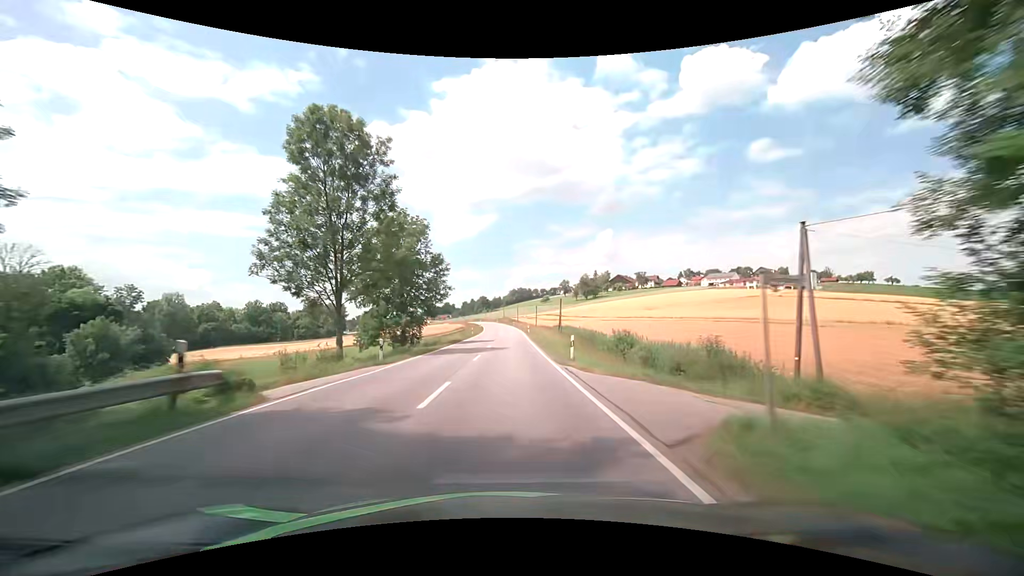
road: secondary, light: Day
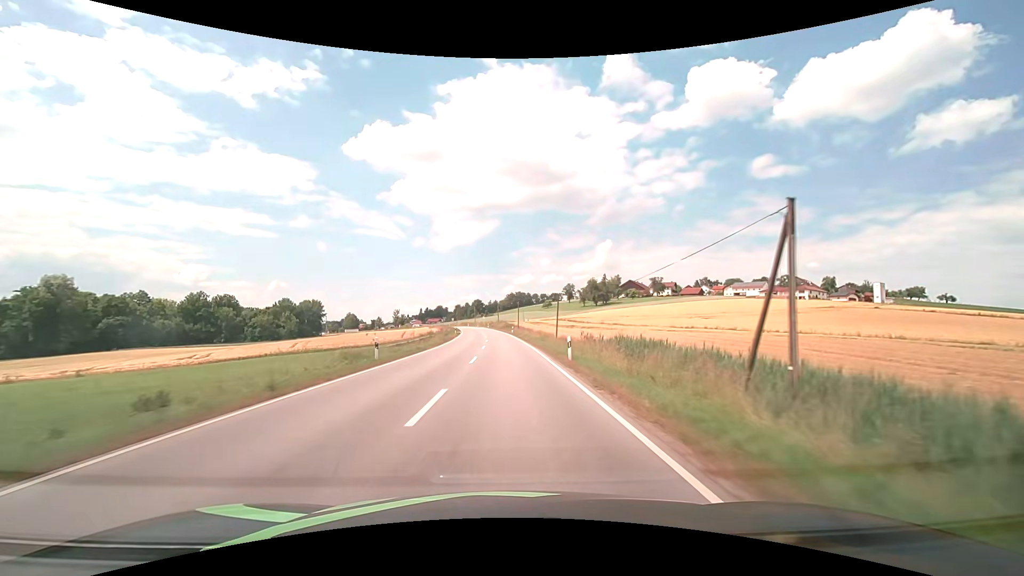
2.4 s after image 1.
(+0.7, +49.6) m; +1°
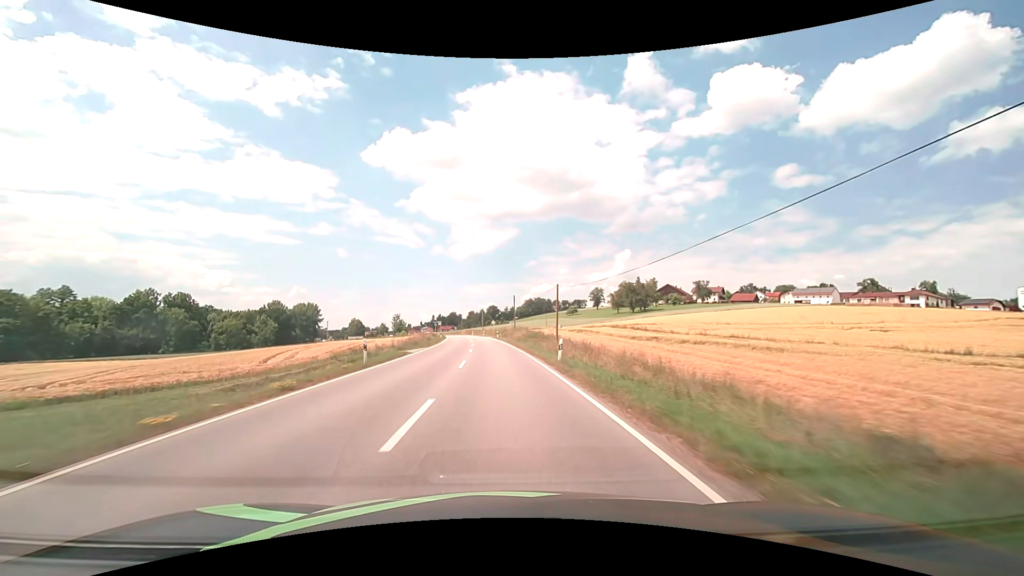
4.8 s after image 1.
(-0.6, +49.4) m; -2°
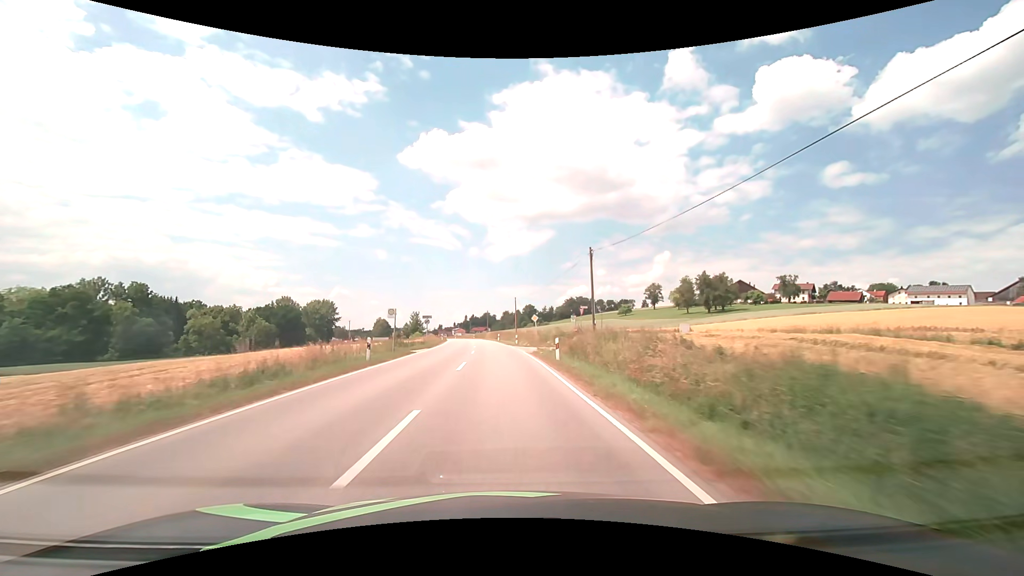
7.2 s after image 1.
(-1.8, +49.4) m; -4°
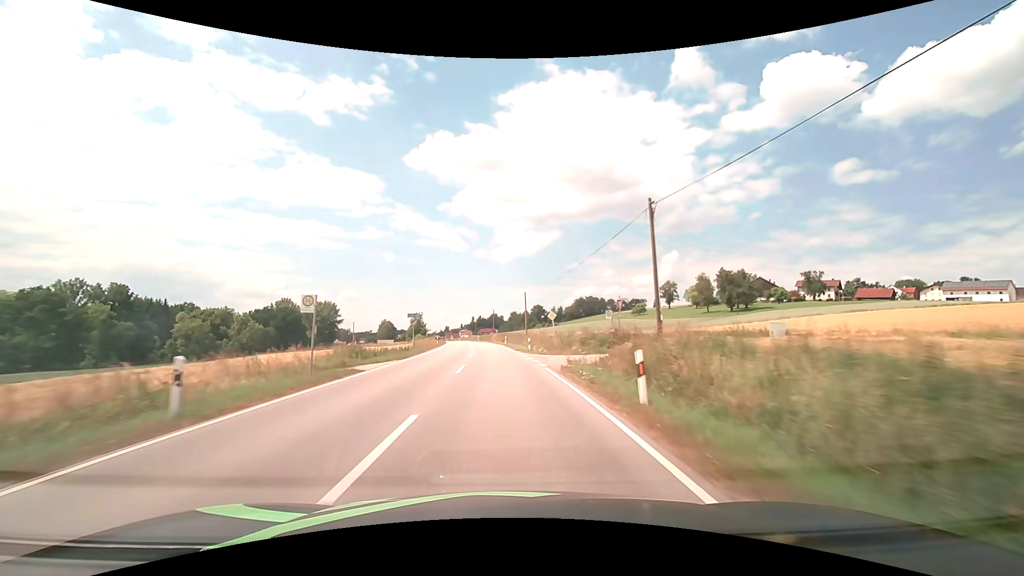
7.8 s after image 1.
(-0.1, +12.4) m; -1°
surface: asphalt
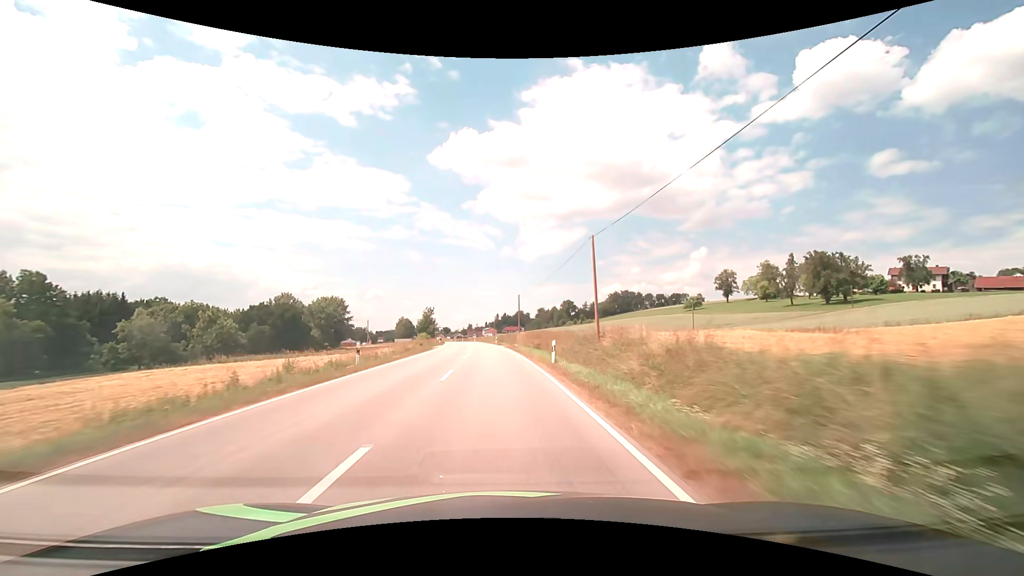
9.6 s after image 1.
(-0.9, +38.4) m; -3°
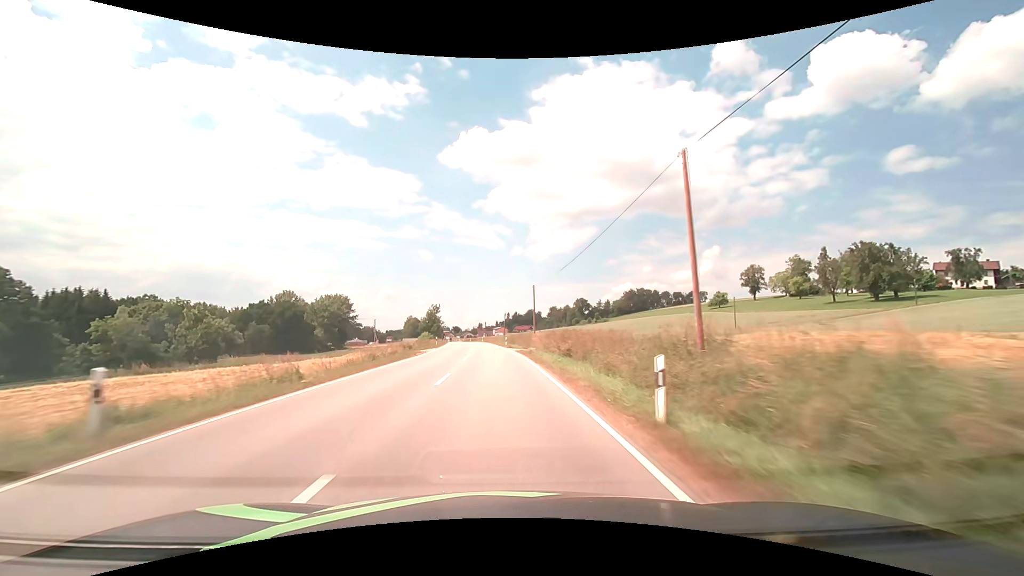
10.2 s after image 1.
(-0.1, +13.4) m; -1°
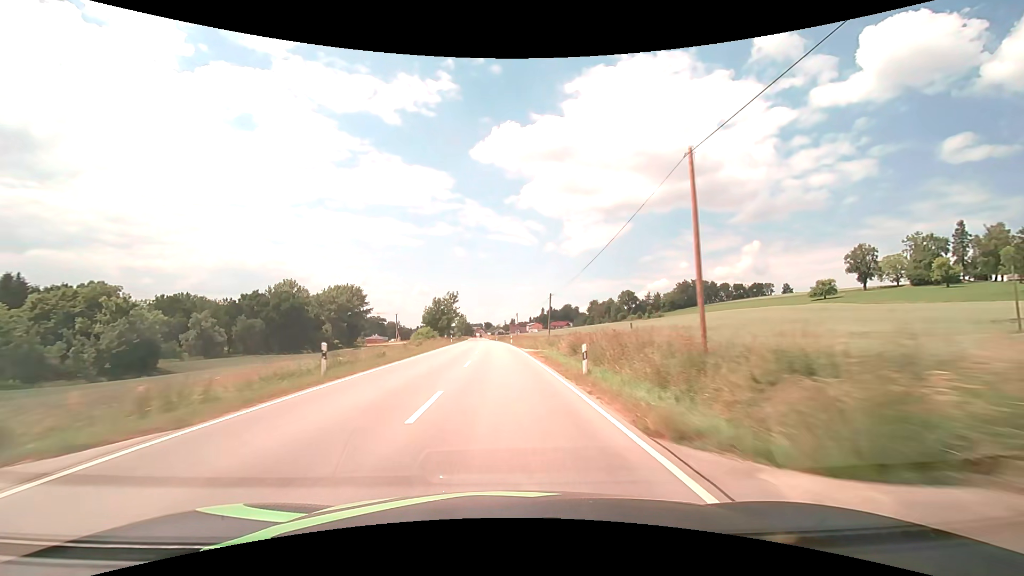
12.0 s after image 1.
(-1.4, +41.7) m; -4°
(0, +10) (0, +20) (-1, +30) (-1, +40) (-1, +50) (-2, +60) (-2, +70) (-3, +80) (-3, +90) (-4, +100) m
